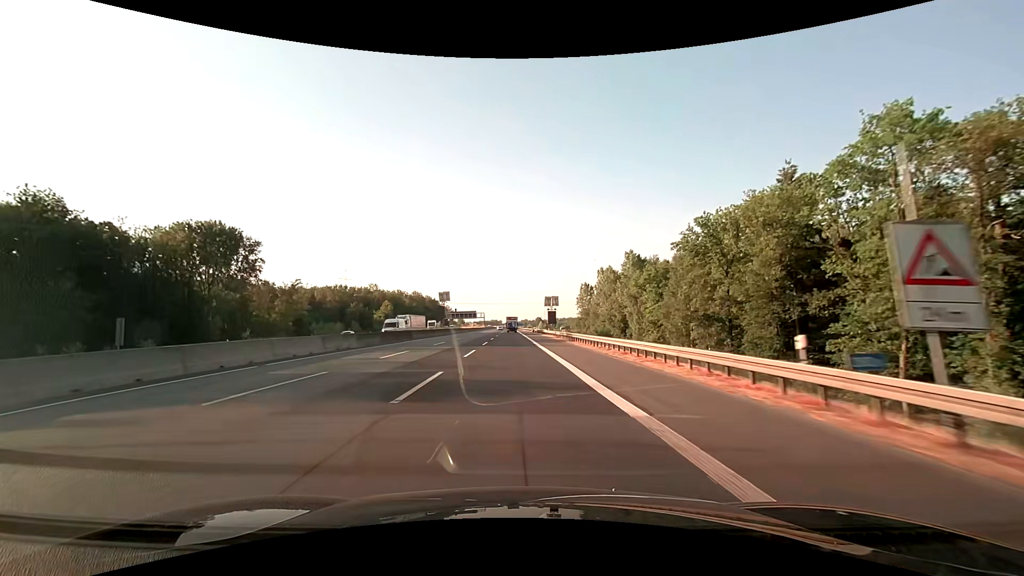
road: motorway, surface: asphalt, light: Day
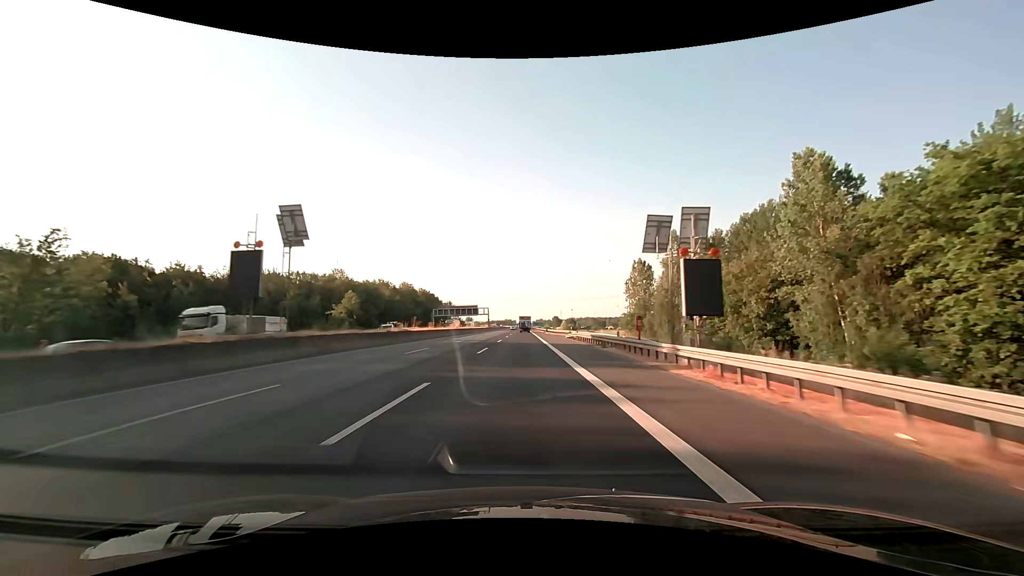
(-1.5, +63.3) m; -2°
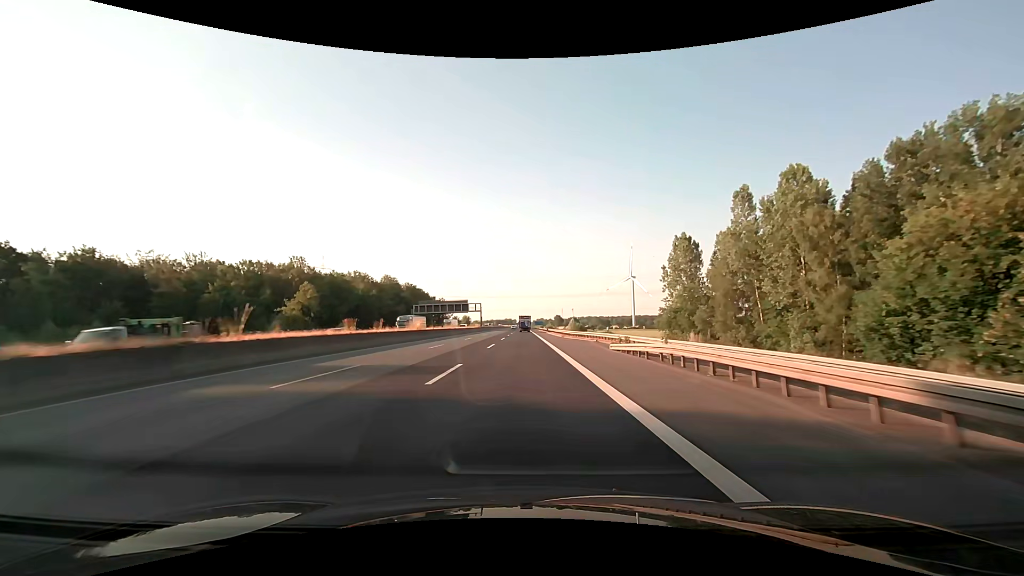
(0.0, +31.6) m; 0°
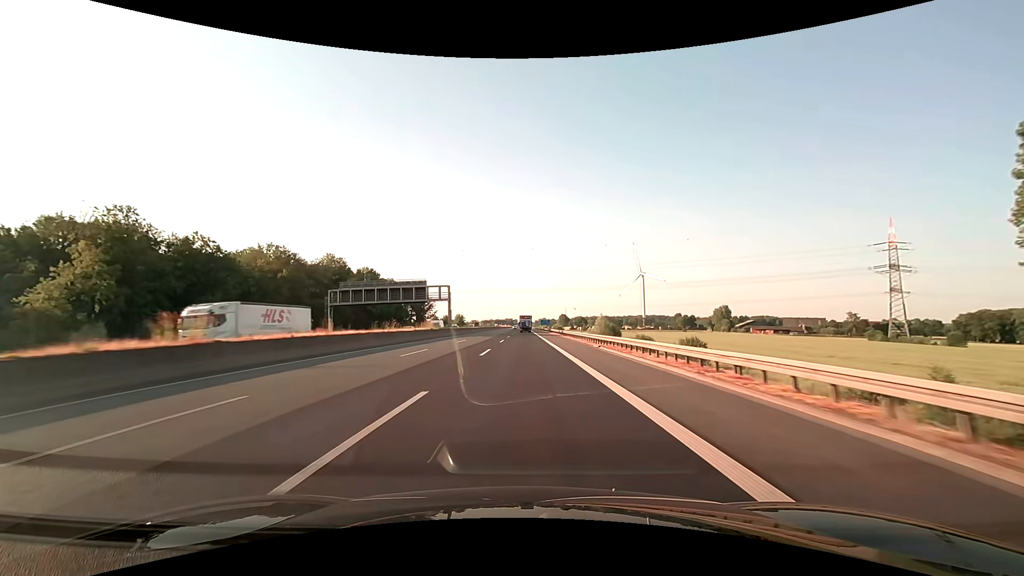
(-0.2, +63.2) m; 0°
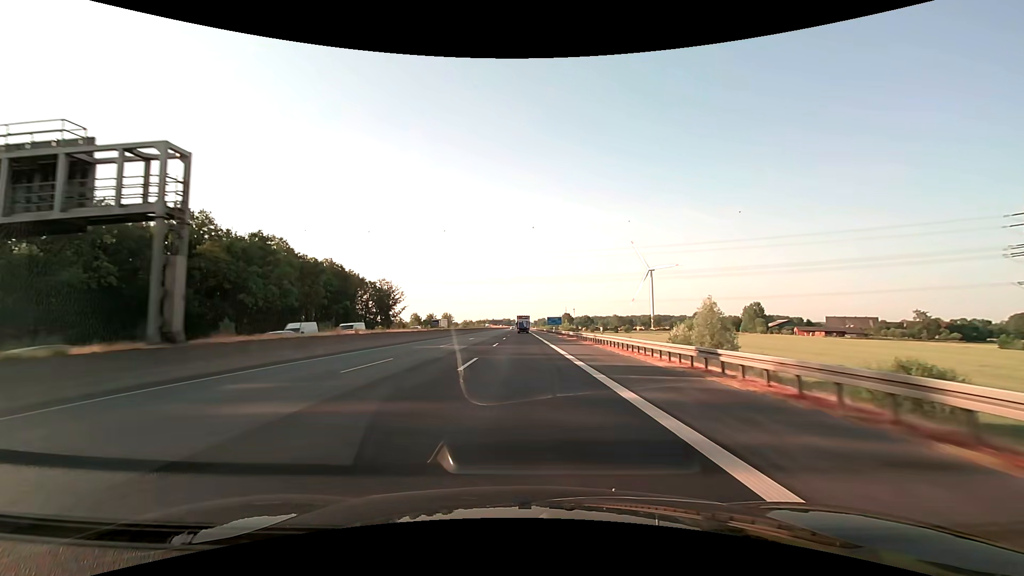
(+0.1, +63.2) m; 0°
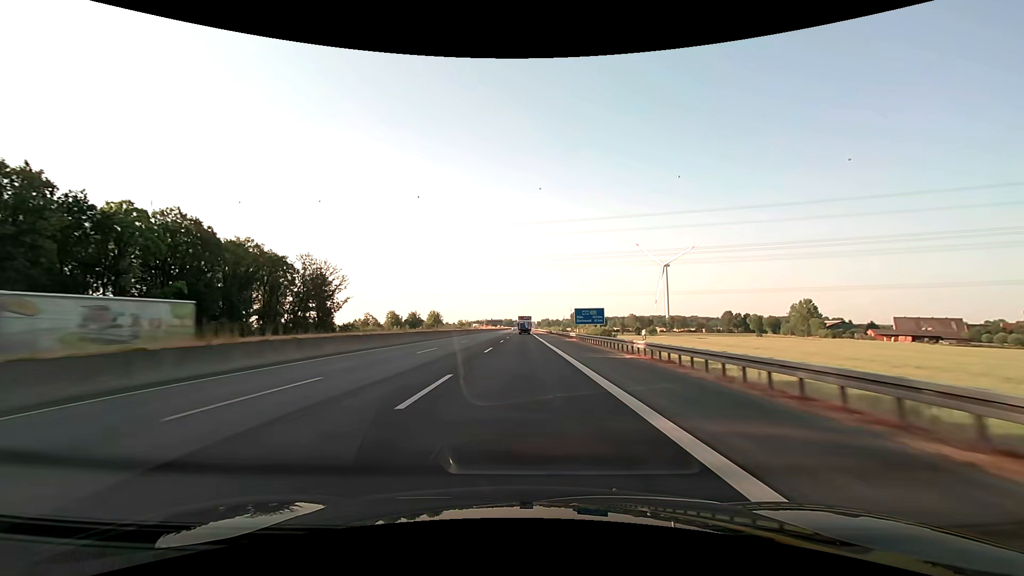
(-0.1, +63.1) m; 0°
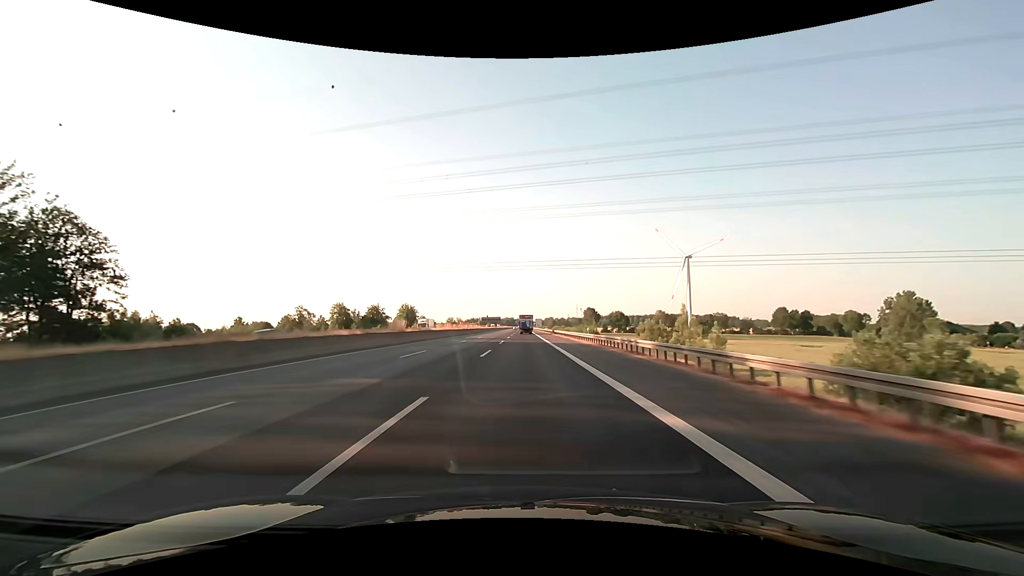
(-0.4, +78.9) m; 0°
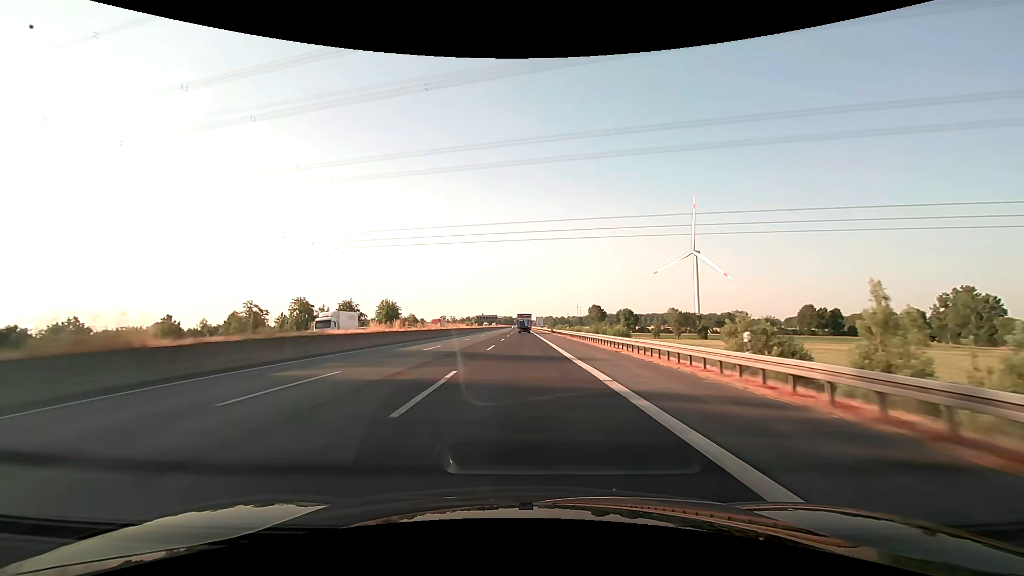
(0.0, +31.5) m; 0°
(0, +10) (0, +20) (0, +30) (0, +40) (0, +50) (0, +60) (0, +70) (0, +80) (0, +90) (0, +100) m
